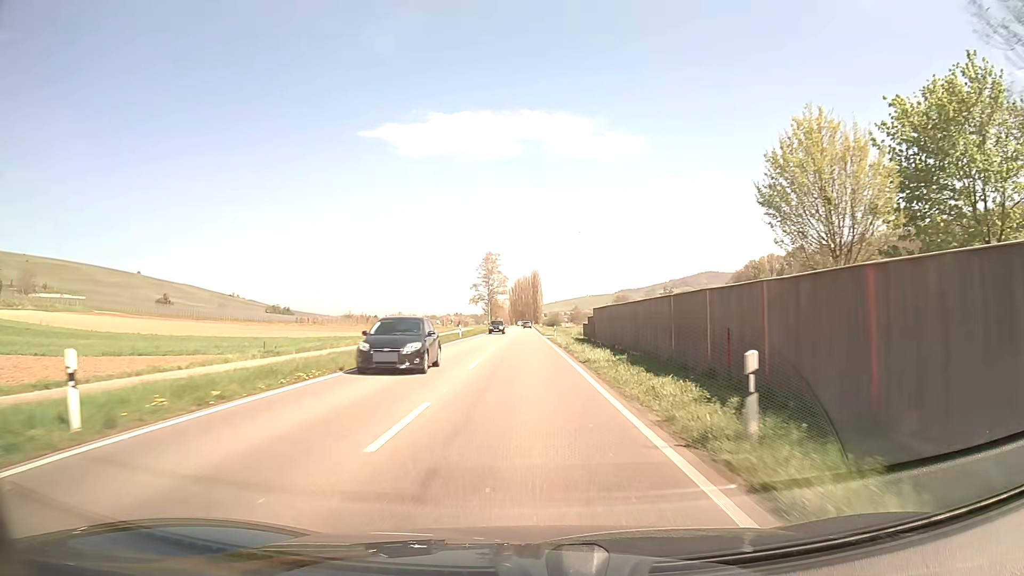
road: primary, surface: asphalt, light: Day
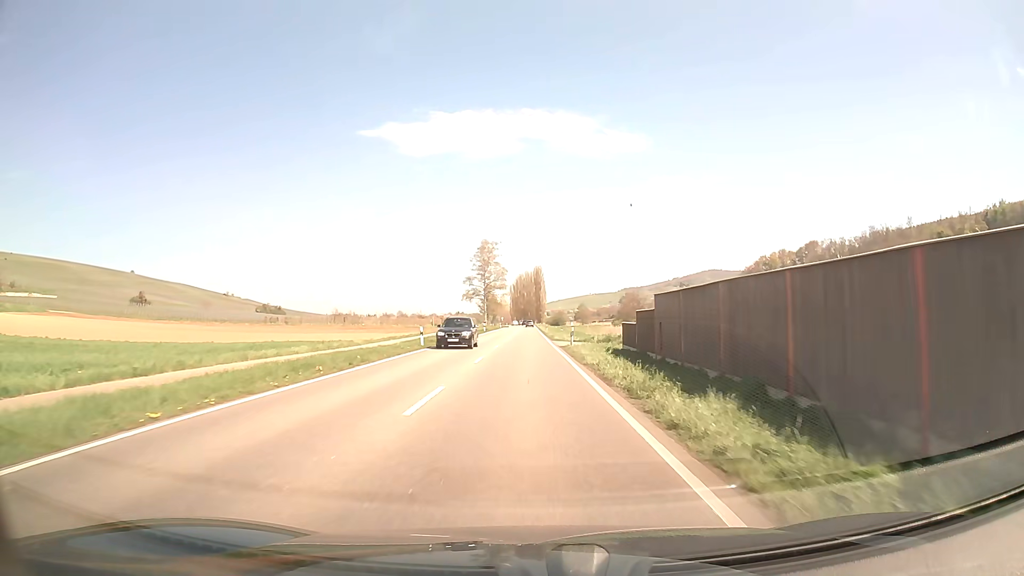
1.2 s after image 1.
(0.0, +21.3) m; 0°
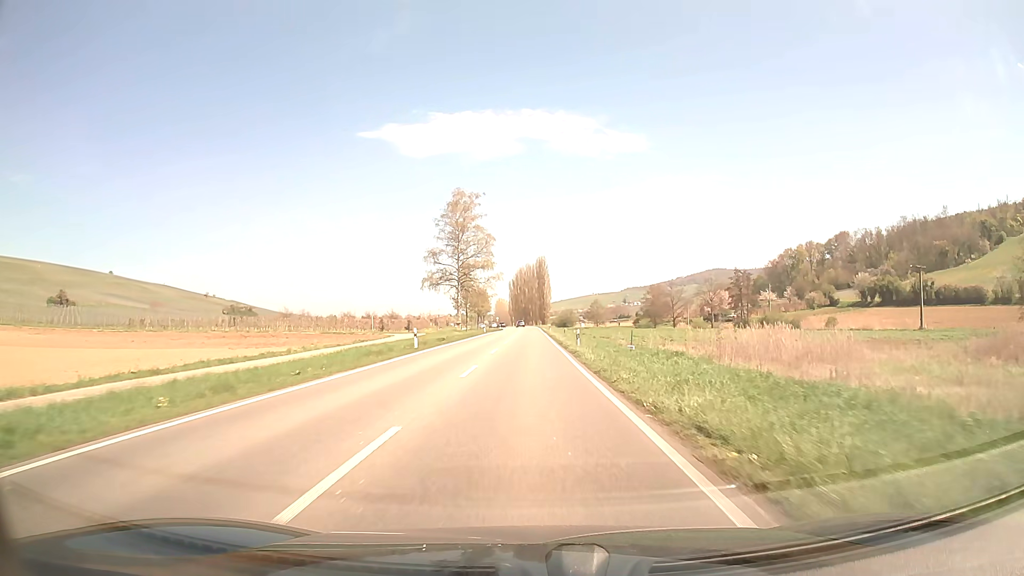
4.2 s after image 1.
(-0.1, +53.1) m; 0°
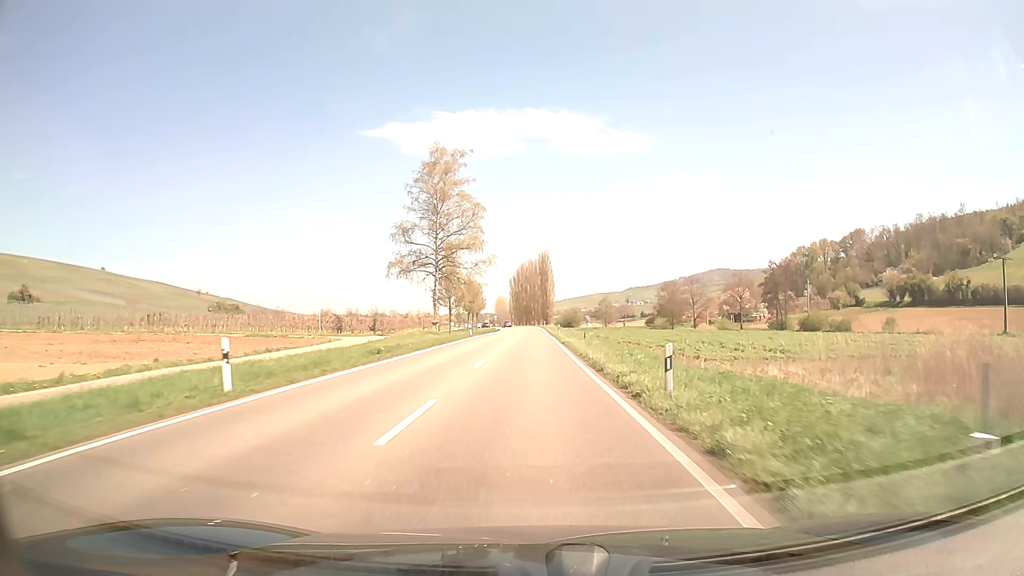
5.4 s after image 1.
(0.0, +21.3) m; 0°
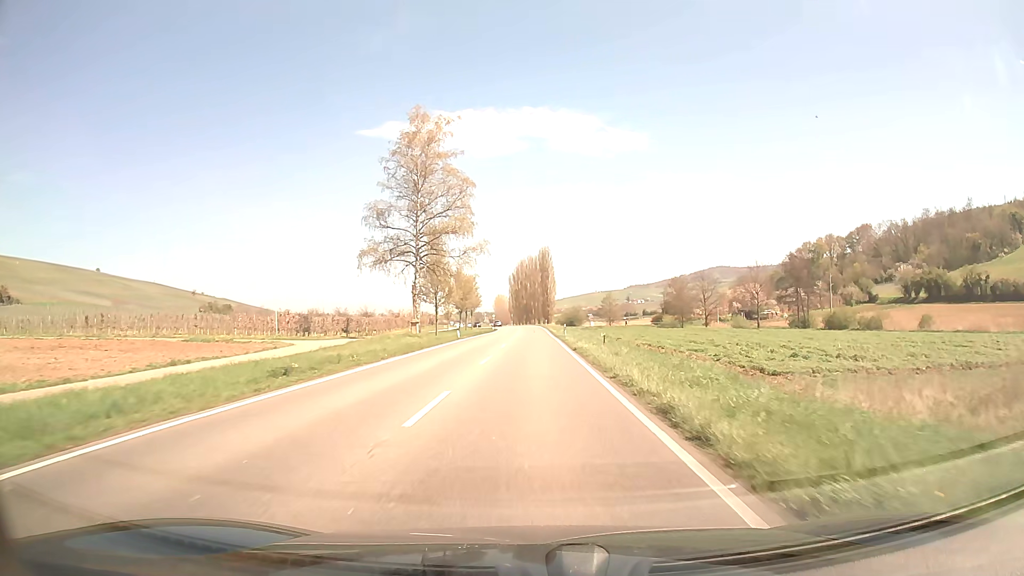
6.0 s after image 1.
(0.0, +10.6) m; 0°
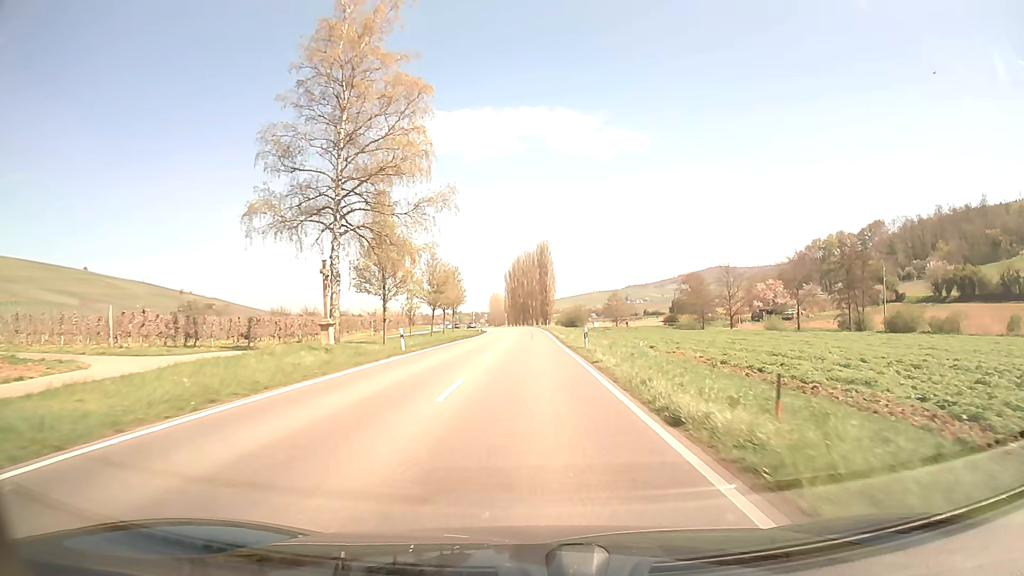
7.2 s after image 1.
(0.0, +21.3) m; 0°
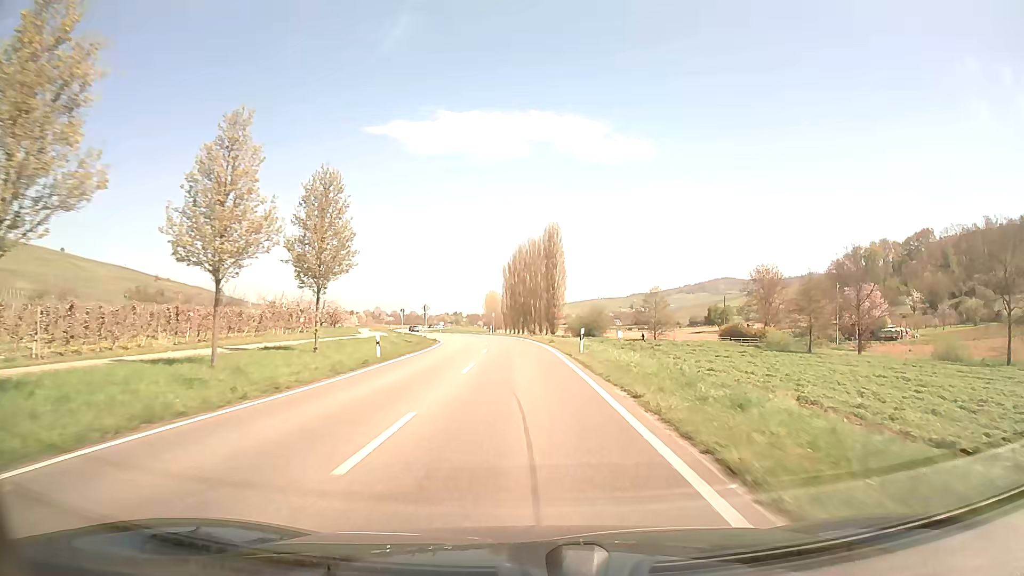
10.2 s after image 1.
(-0.1, +53.4) m; -1°
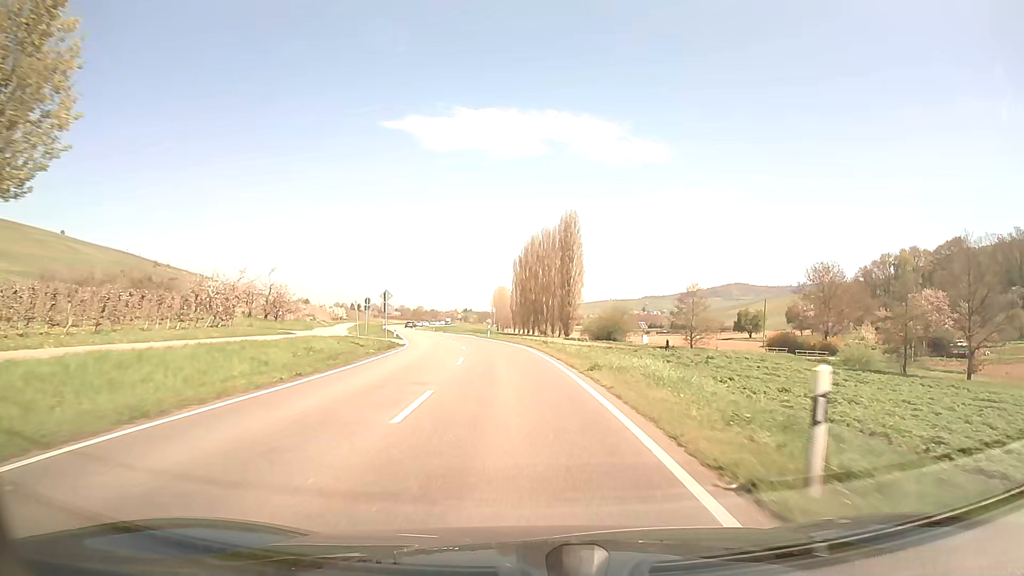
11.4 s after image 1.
(-0.1, +21.3) m; 0°
(0, +10) (-1, +20) (-1, +30) (-3, +40) (-4, +50) (-6, +60) (-8, +69) (-11, +79) (-13, +89) (-16, +98) m
